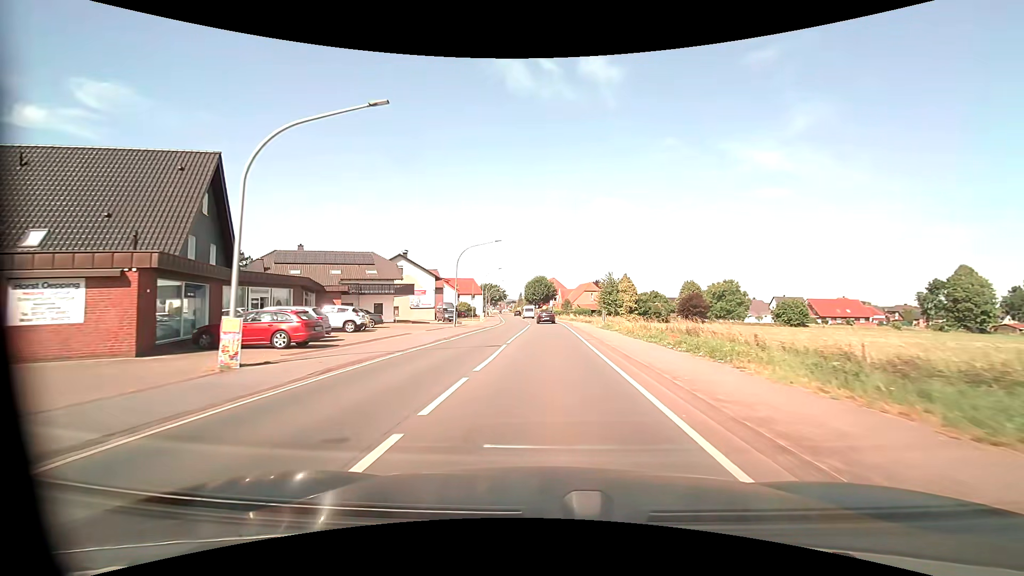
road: primary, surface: asphalt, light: Day
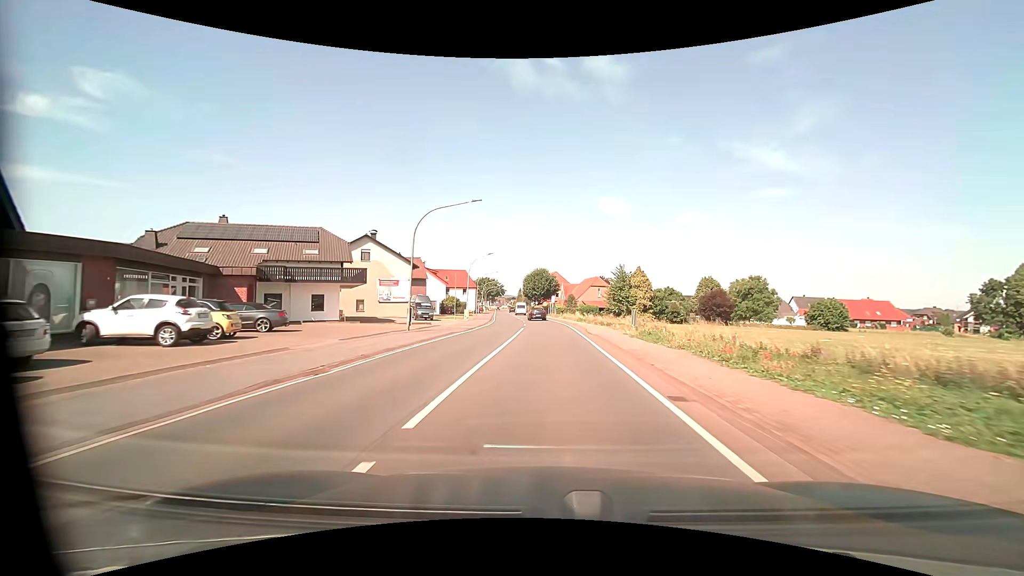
(0.0, +14.9) m; 0°
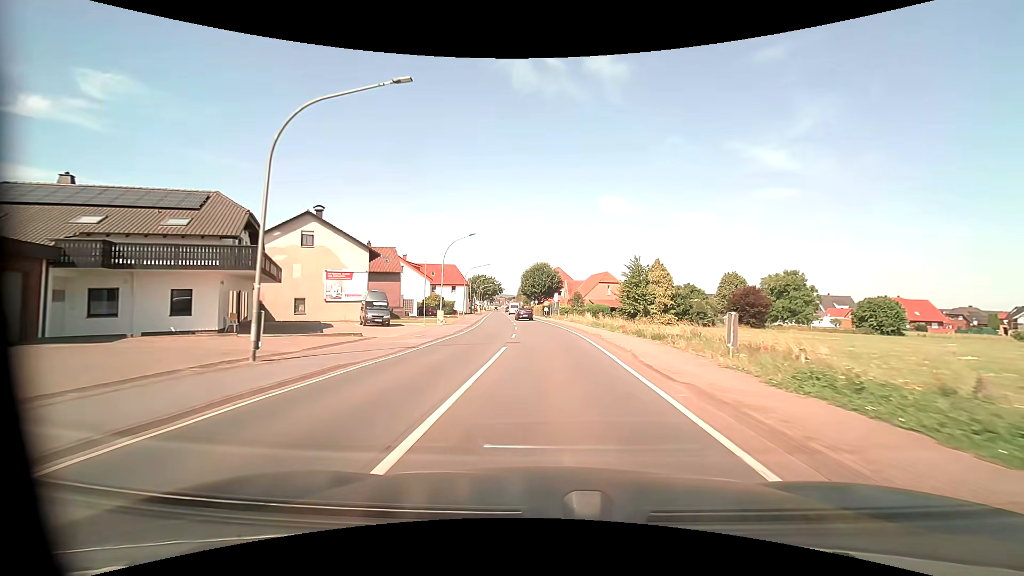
(0.0, +15.3) m; 0°
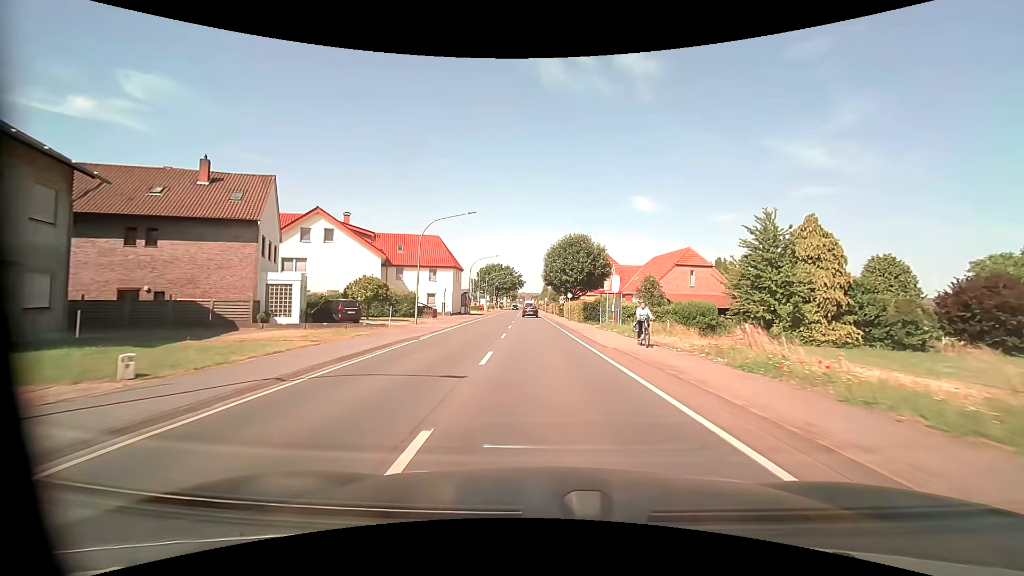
(-1.1, +39.0) m; -3°
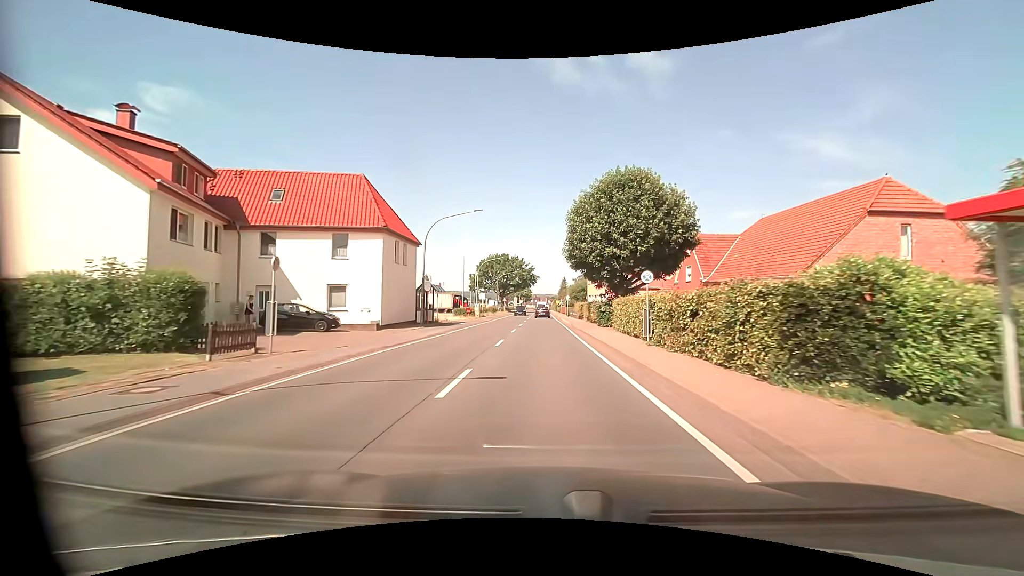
(-0.7, +31.6) m; -2°
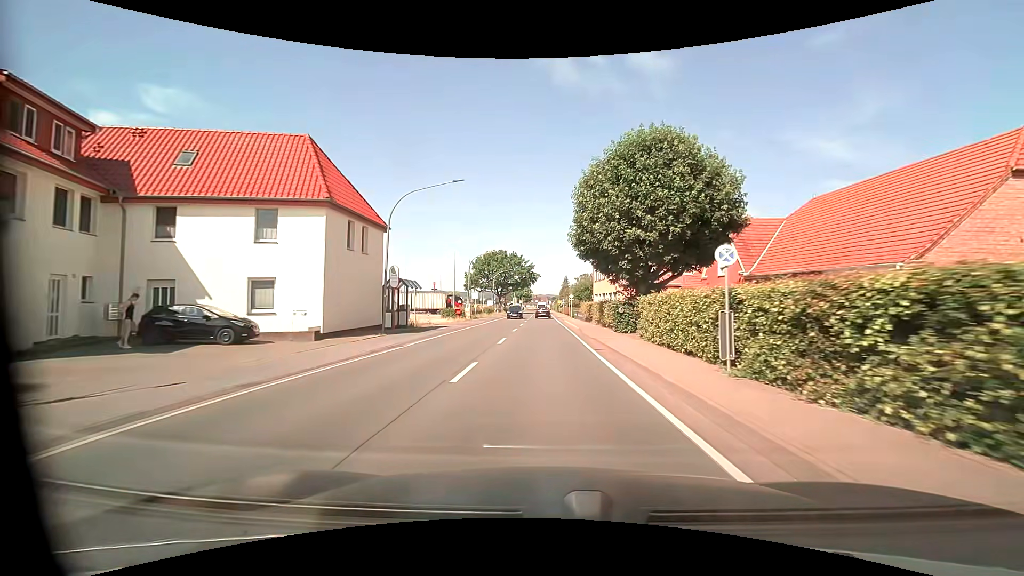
(0.0, +7.9) m; 0°
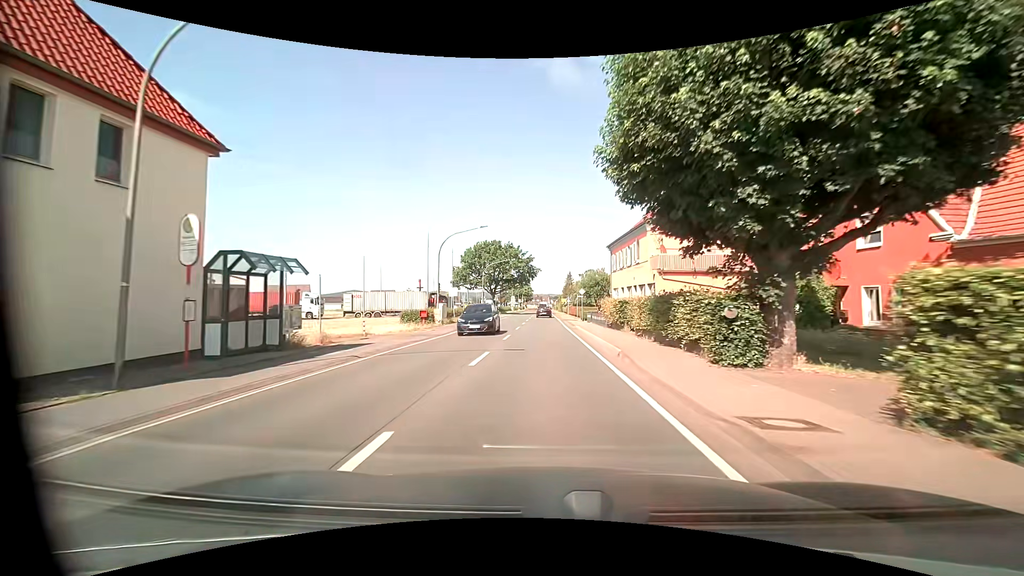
(0.0, +15.8) m; 0°
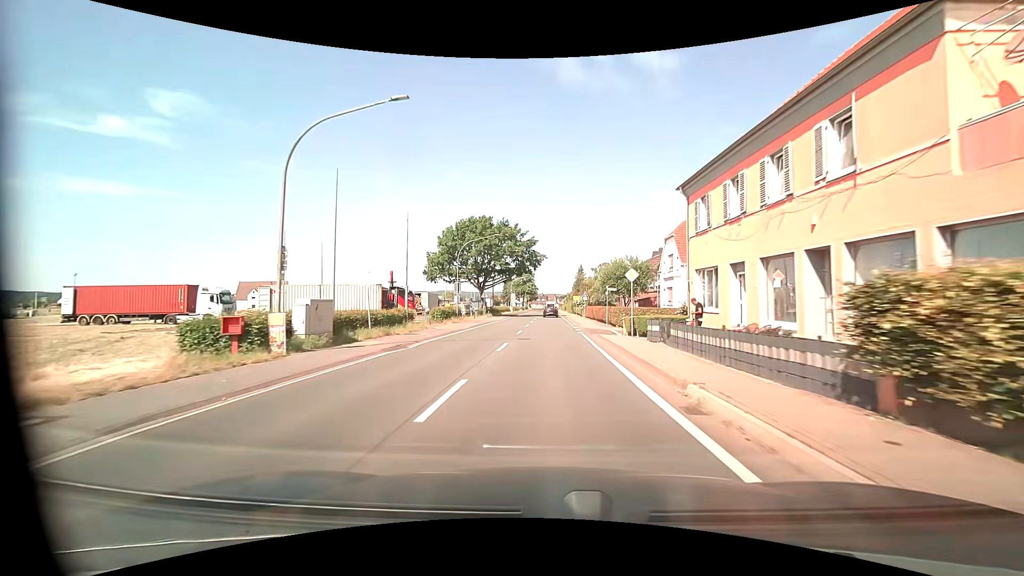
(-0.2, +23.8) m; -1°
